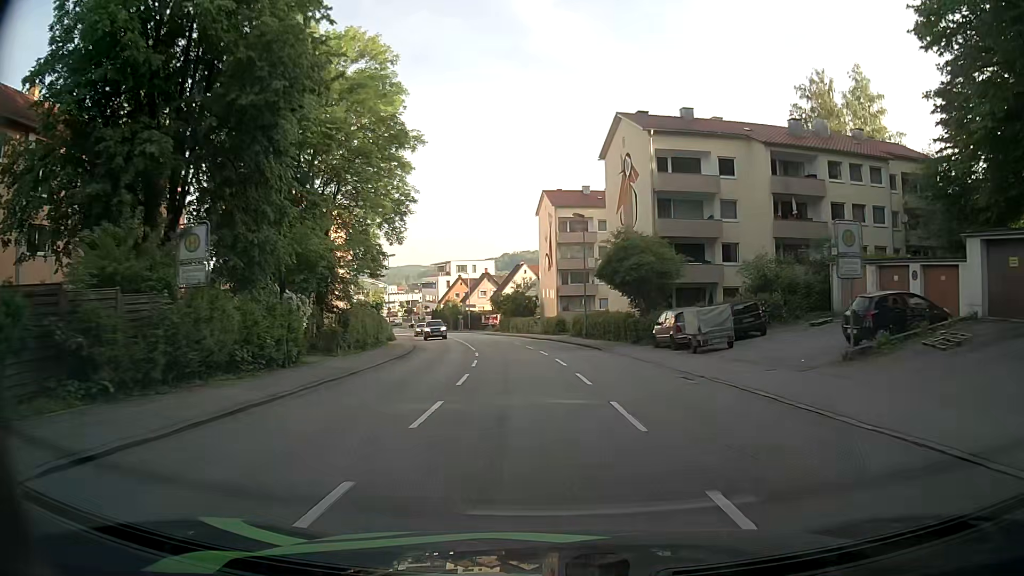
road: tertiary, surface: asphalt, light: Day
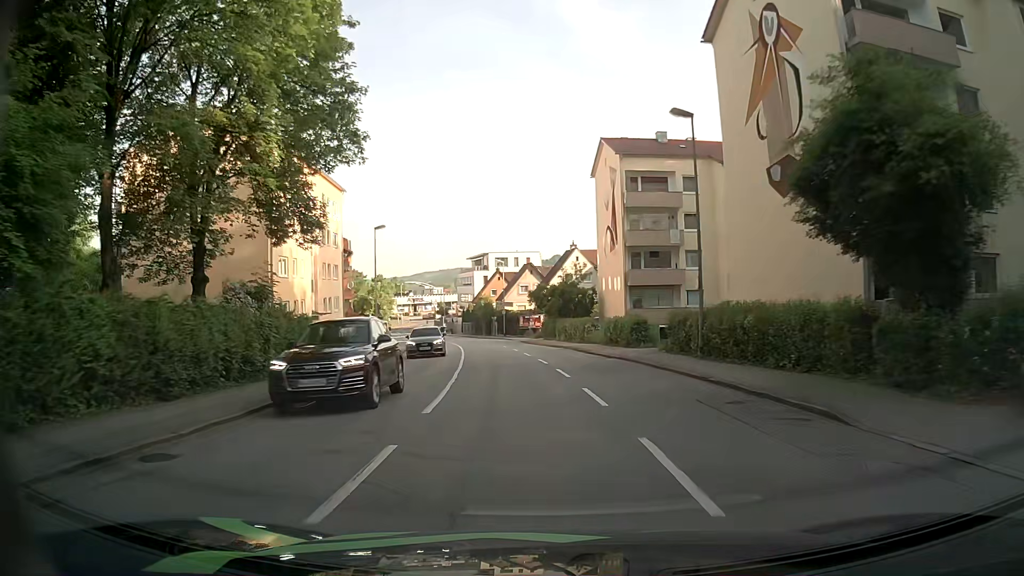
(-1.0, +22.3) m; -5°
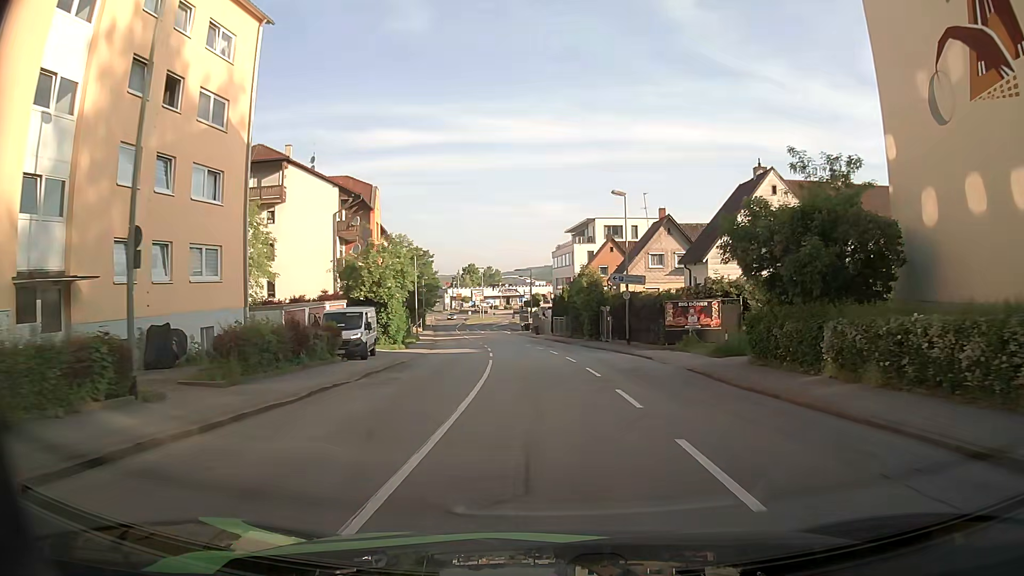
(-3.3, +36.4) m; -9°
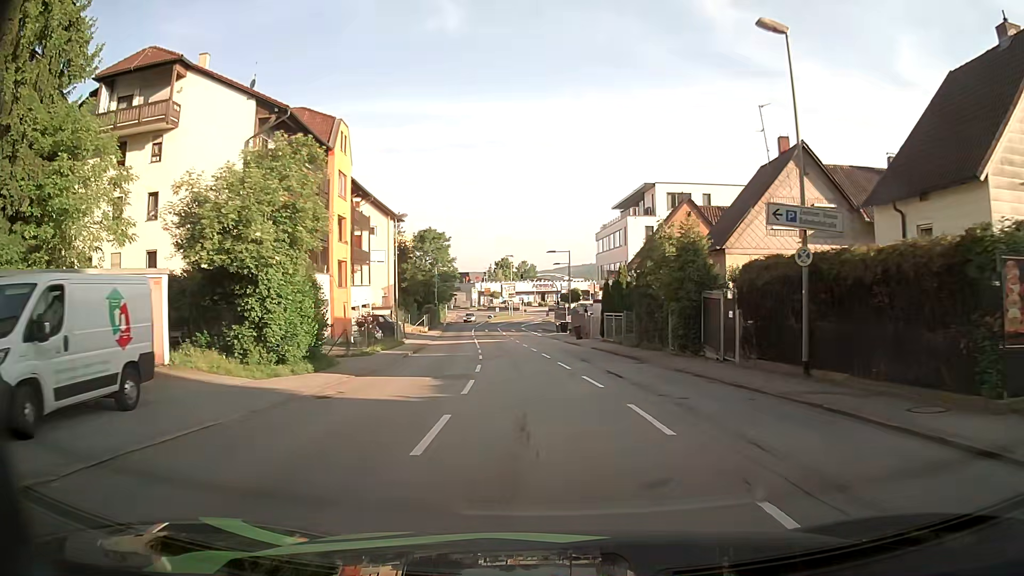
(-0.6, +21.2) m; -3°
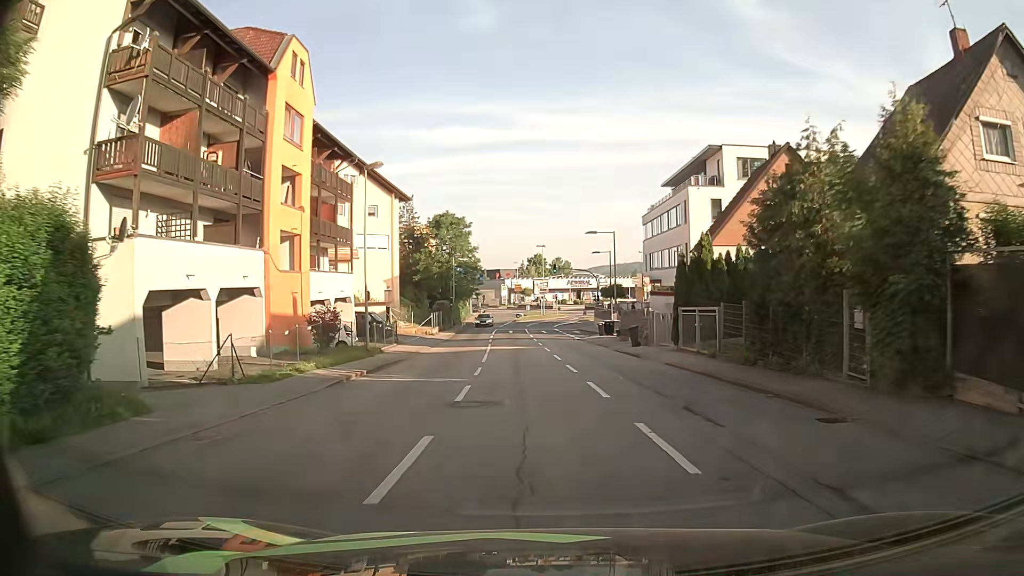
(-0.3, +13.8) m; -3°
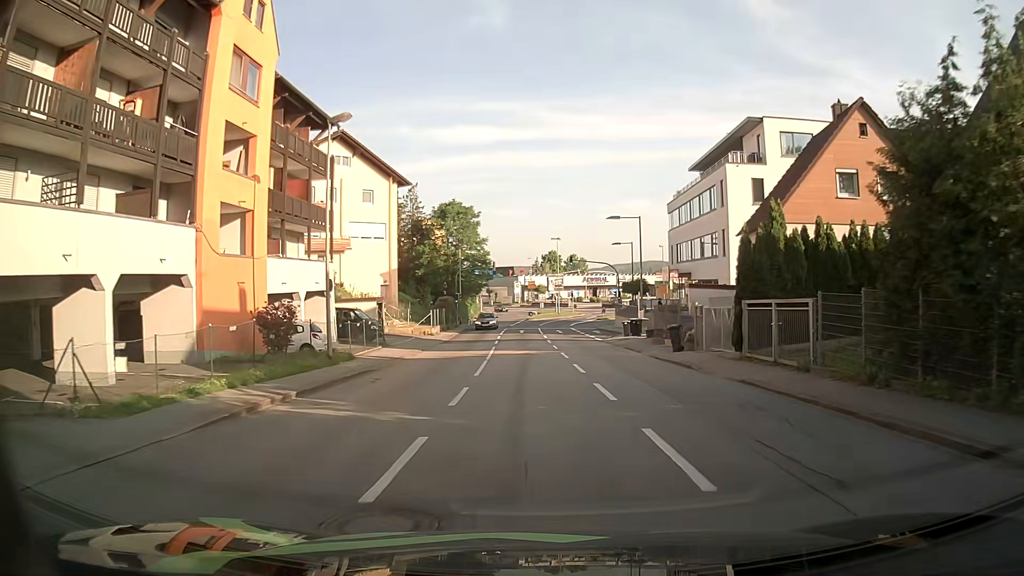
(-0.1, +6.8) m; -1°
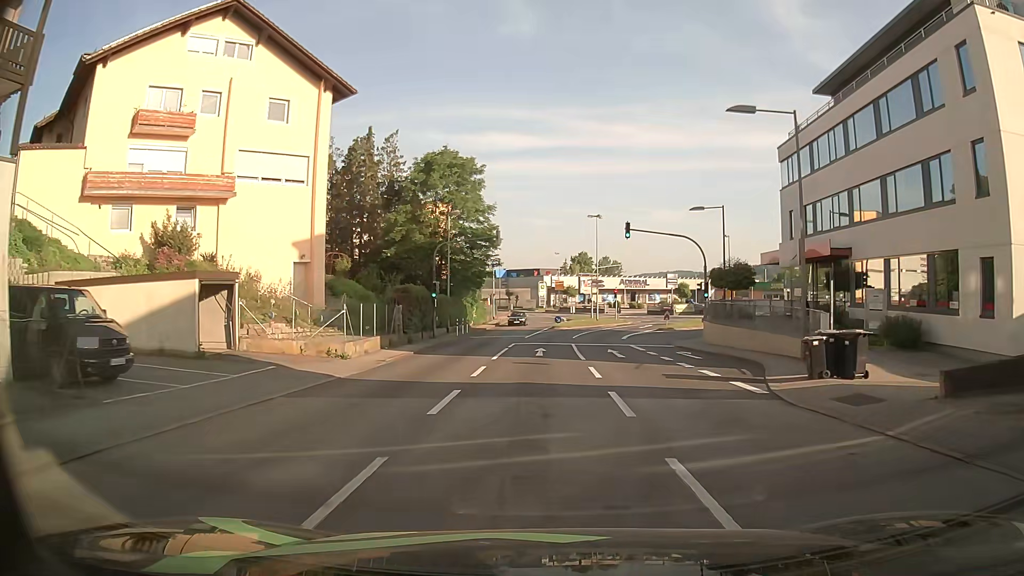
(-0.6, +25.4) m; -2°
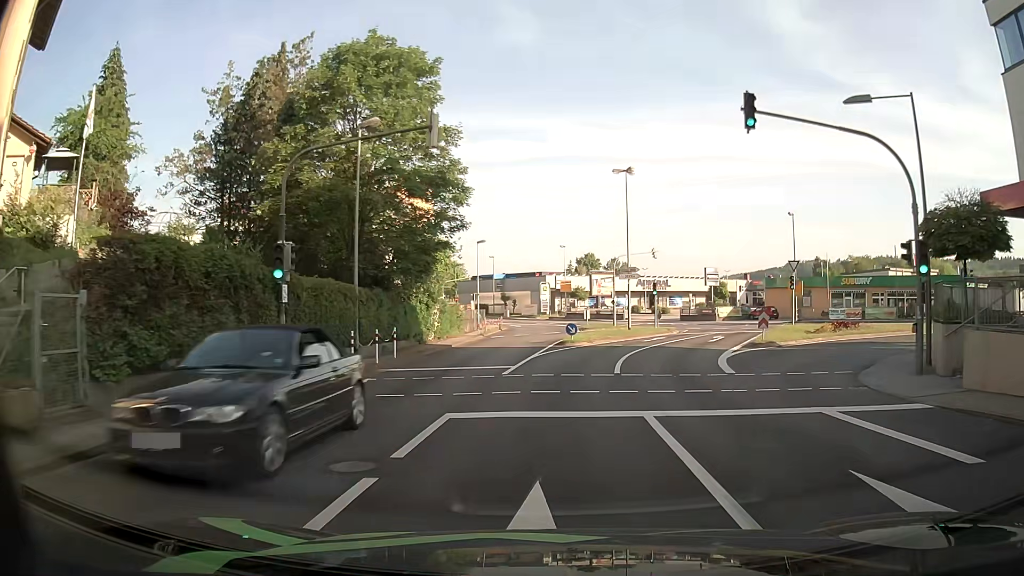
(-0.1, +22.6) m; 0°
(0, +10) (0, +20) (+2, +30) (+6, +39) (+10, +48) (+13, +58) (+12, +67) (+7, +76) (+2, +85) (-4, +93) m
